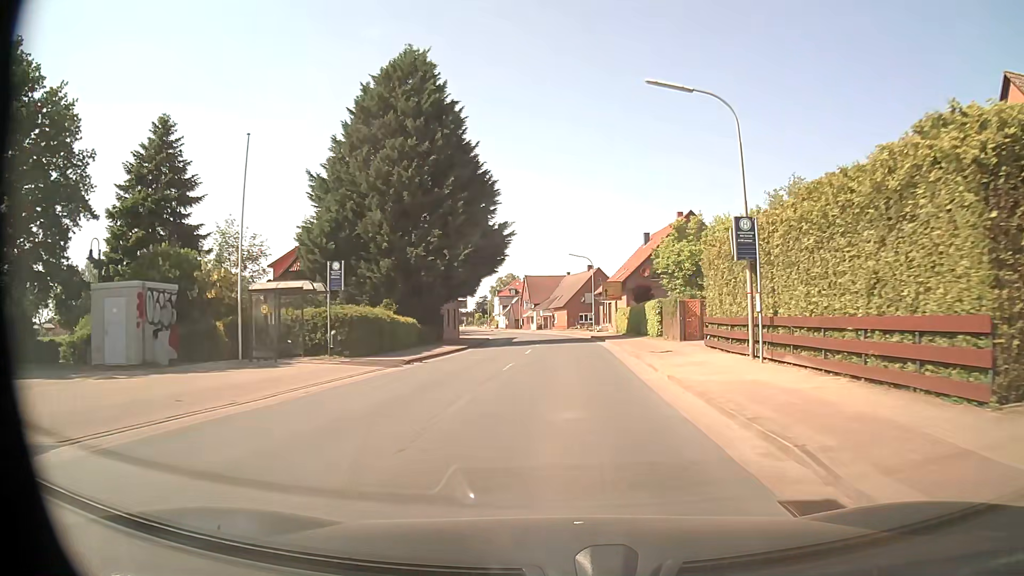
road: secondary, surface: asphalt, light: Day
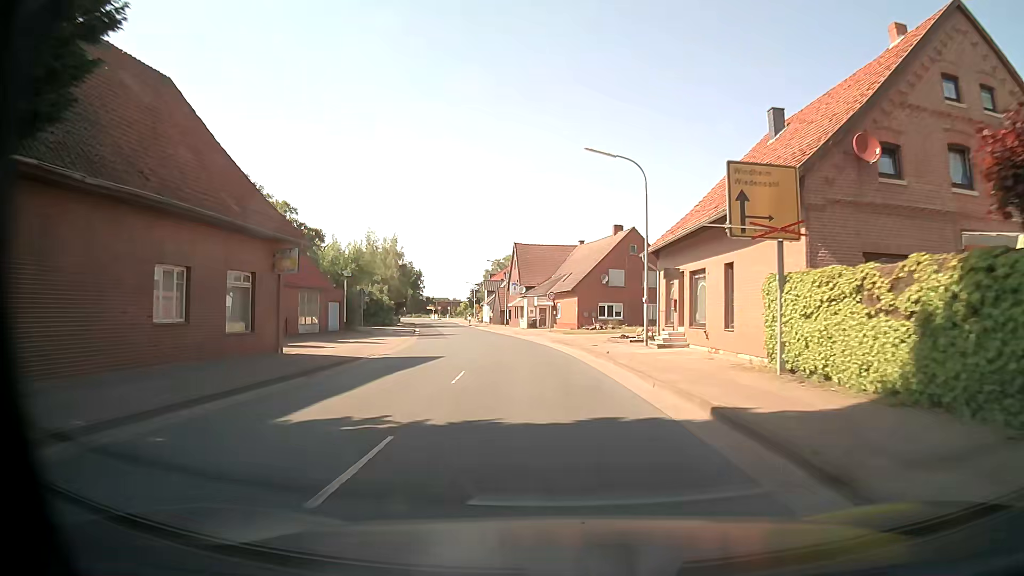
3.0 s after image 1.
(+0.7, +40.4) m; 0°
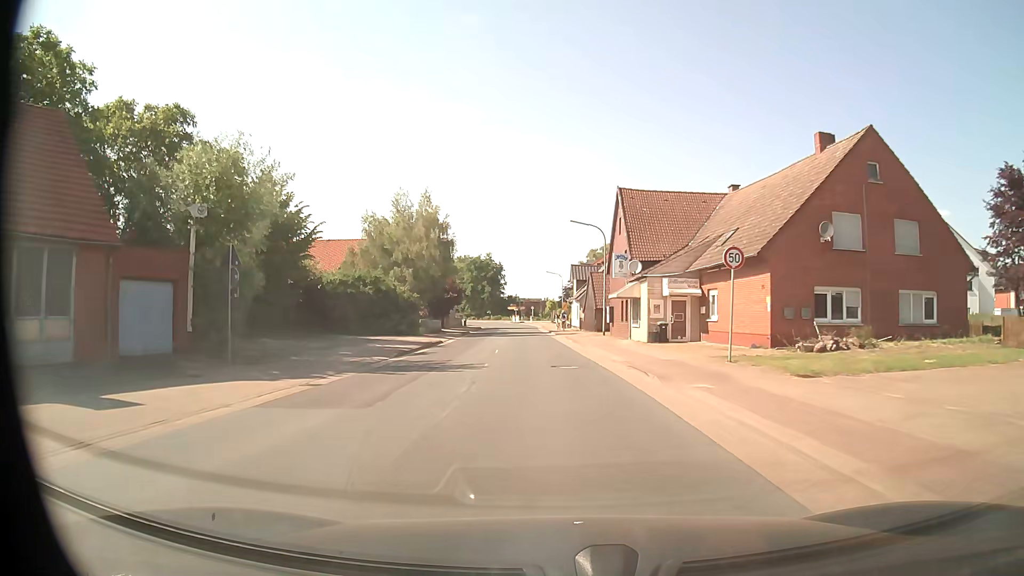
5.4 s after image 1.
(-2.3, +32.4) m; -8°
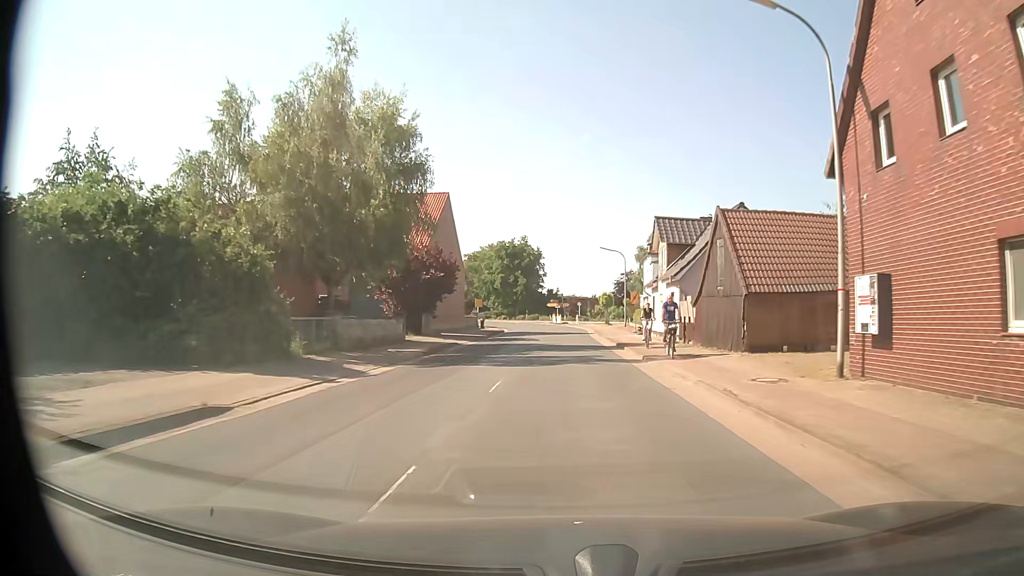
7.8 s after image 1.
(-1.3, +32.5) m; -4°
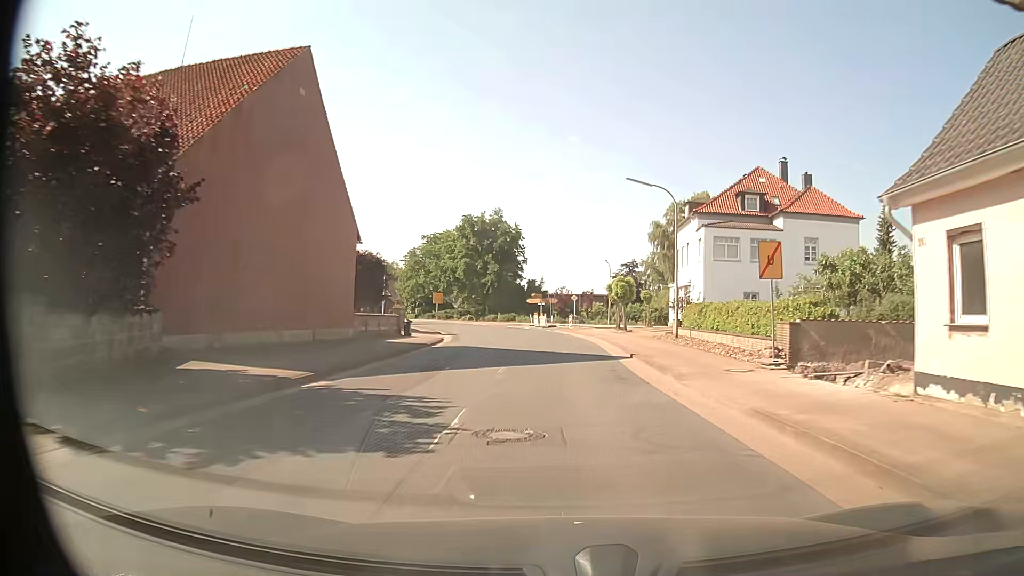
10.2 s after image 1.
(-0.1, +32.4) m; +1°
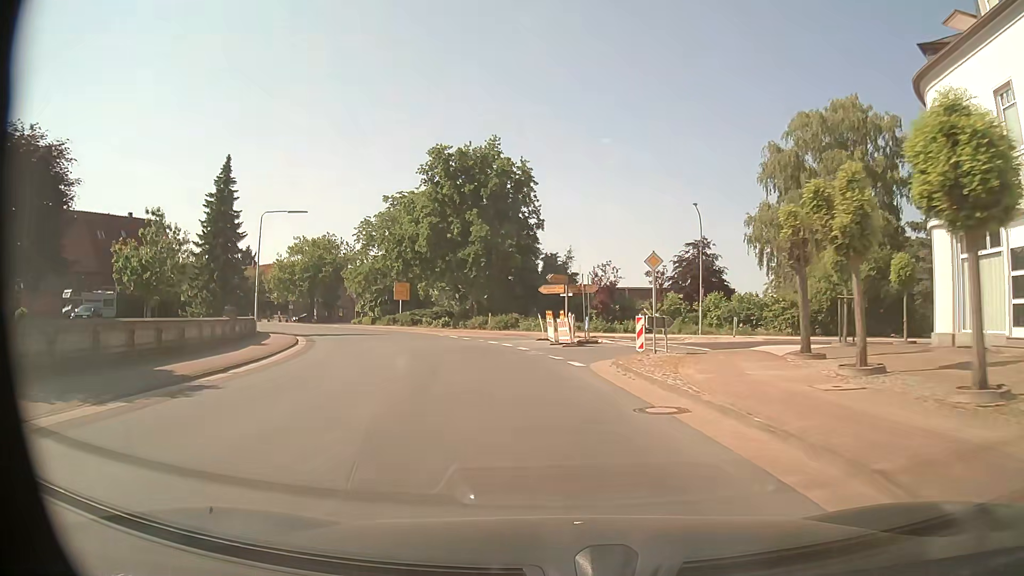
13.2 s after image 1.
(0.0, +40.3) m; -2°
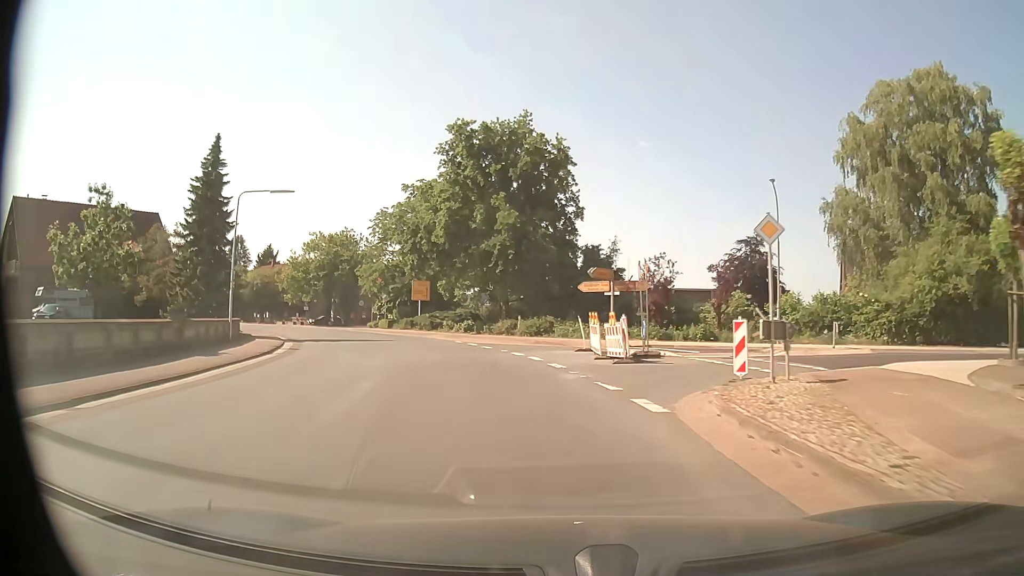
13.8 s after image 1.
(-0.2, +8.0) m; -3°
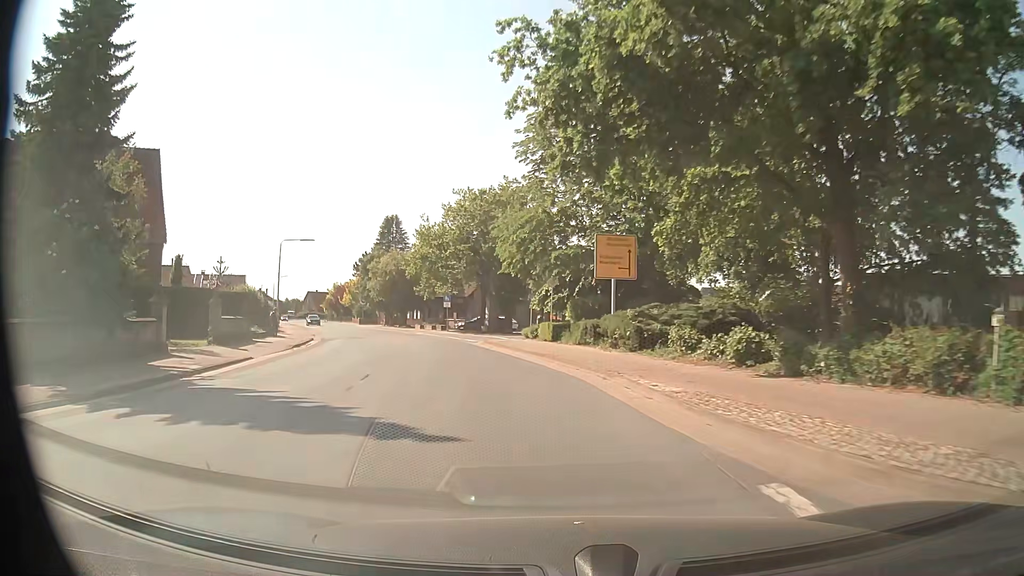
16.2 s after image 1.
(-4.8, +31.5) m; -18°
(-1, +10) (-2, +20) (-5, +30) (-8, +39) (-11, +48) (-16, +57) (-20, +66) (-24, +75) (-29, +84) (-33, +93) m
